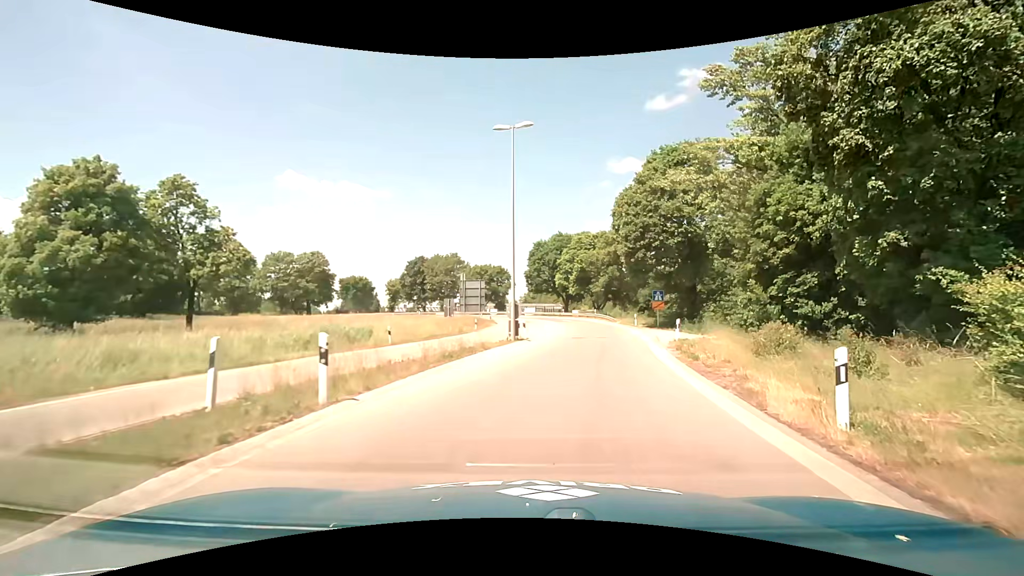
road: motorway_link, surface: asphalt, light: Day
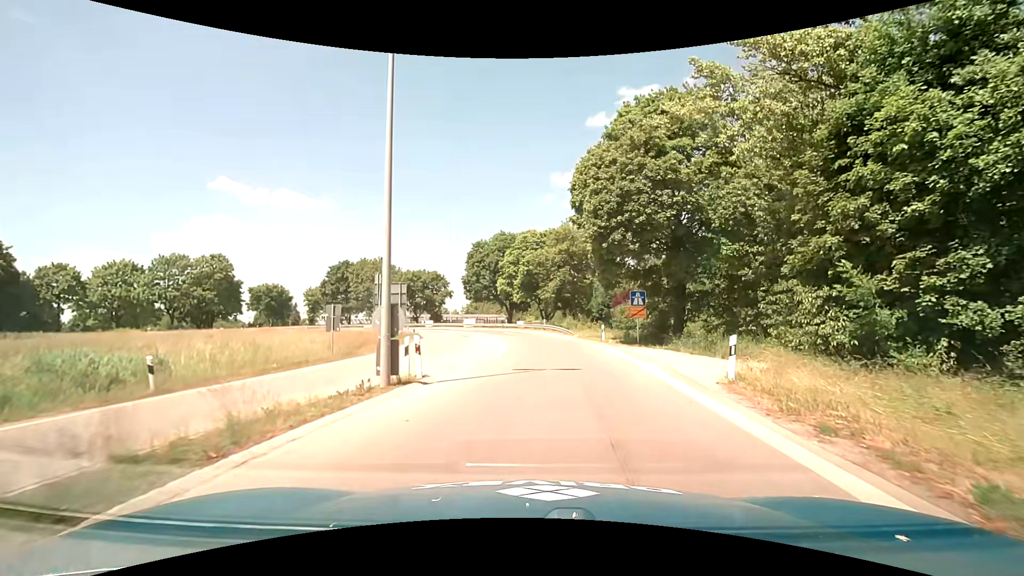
(+0.9, +12.8) m; +6°
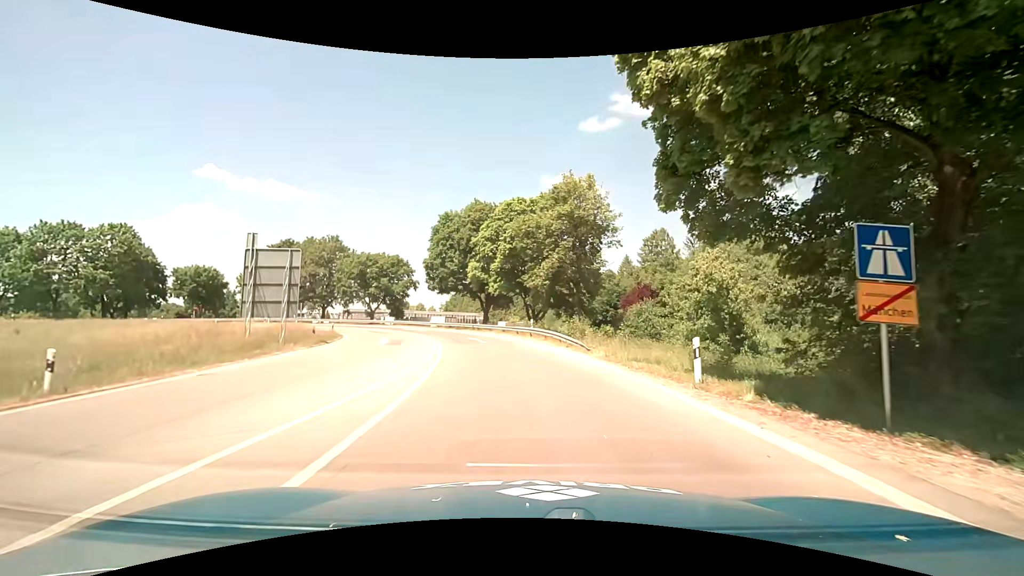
(+0.5, +20.3) m; +2°
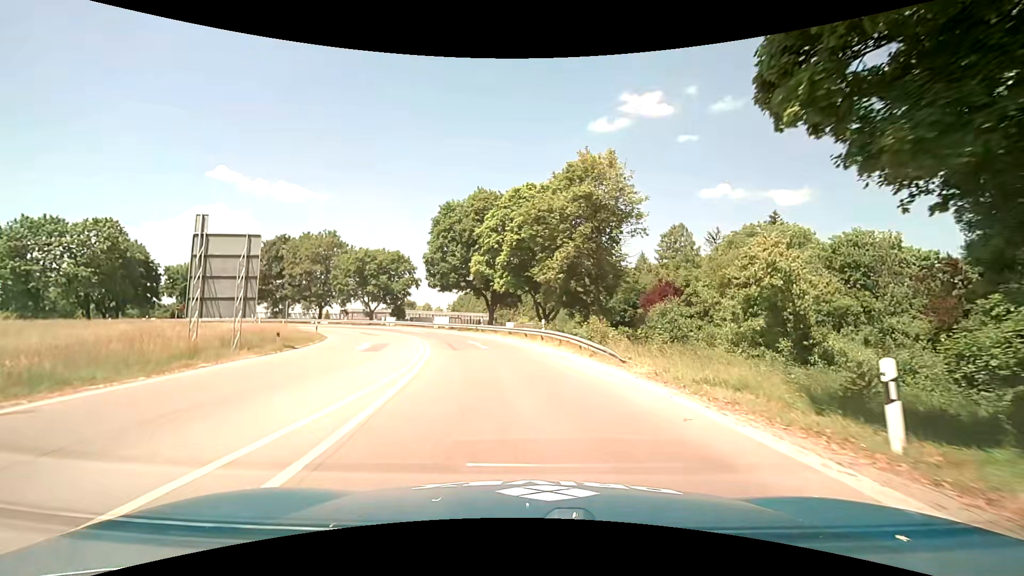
(0.0, +5.6) m; -1°
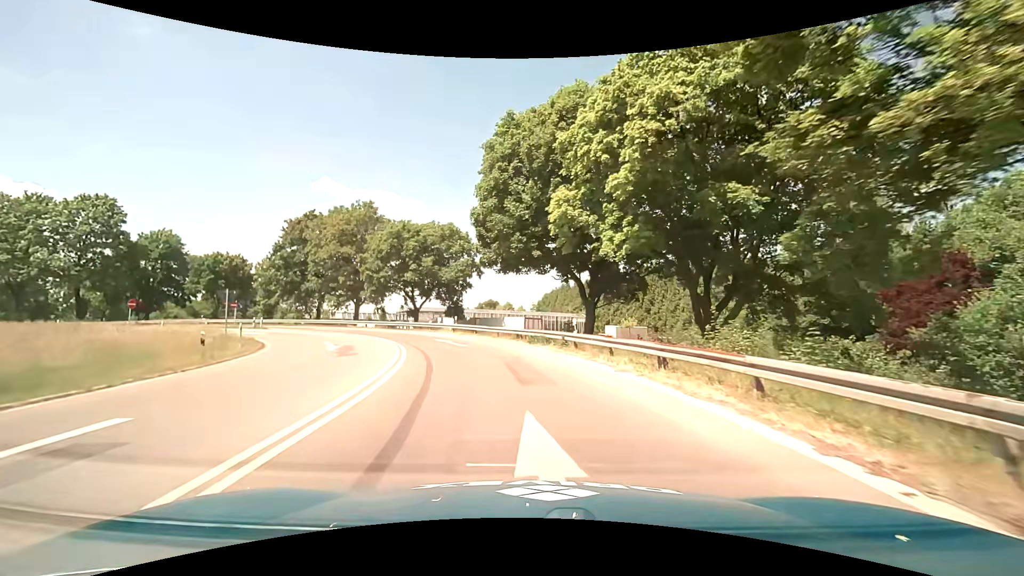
(-2.0, +24.1) m; -10°
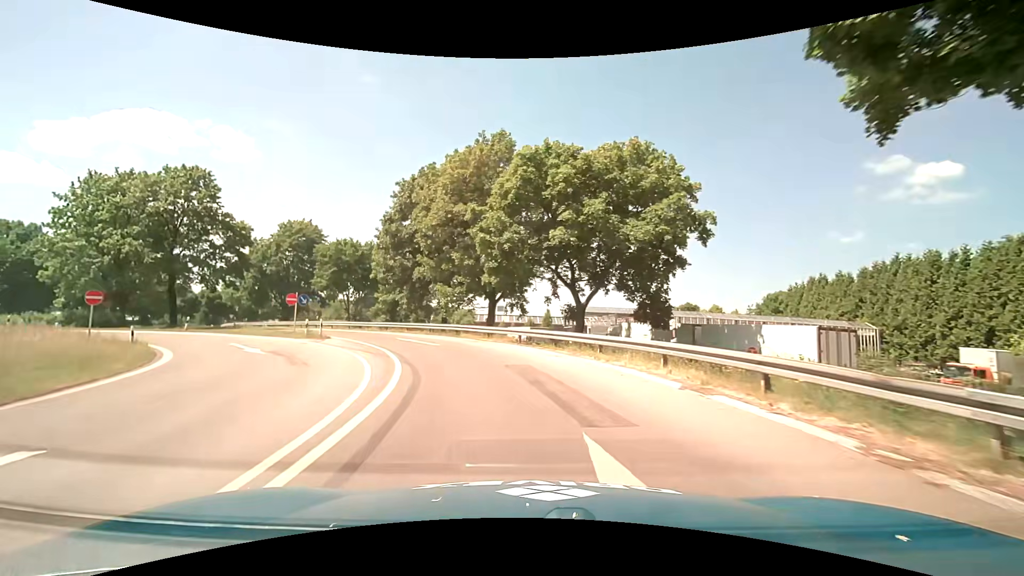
(-3.7, +25.5) m; -21°
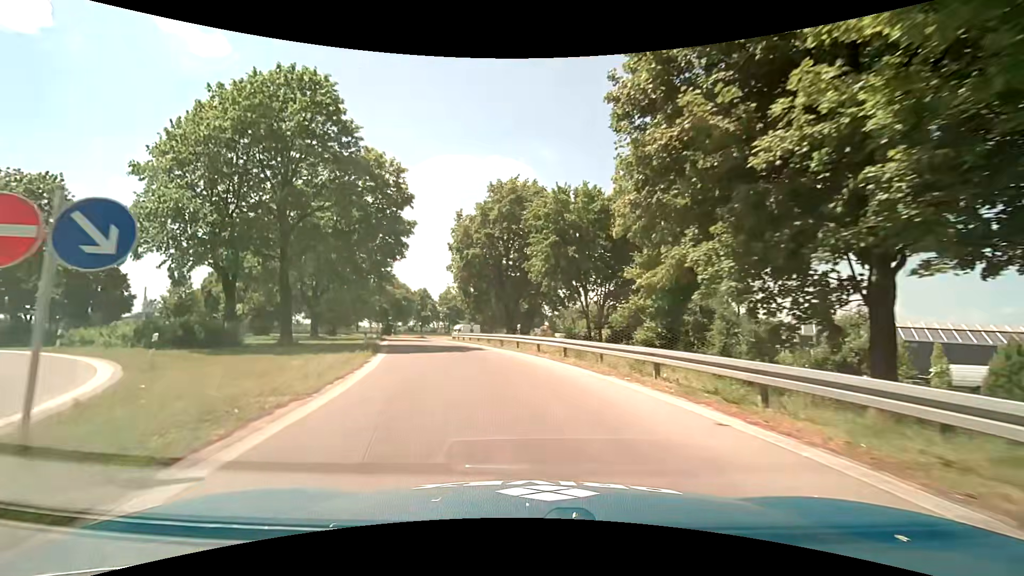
(-7.4, +30.1) m; -30°
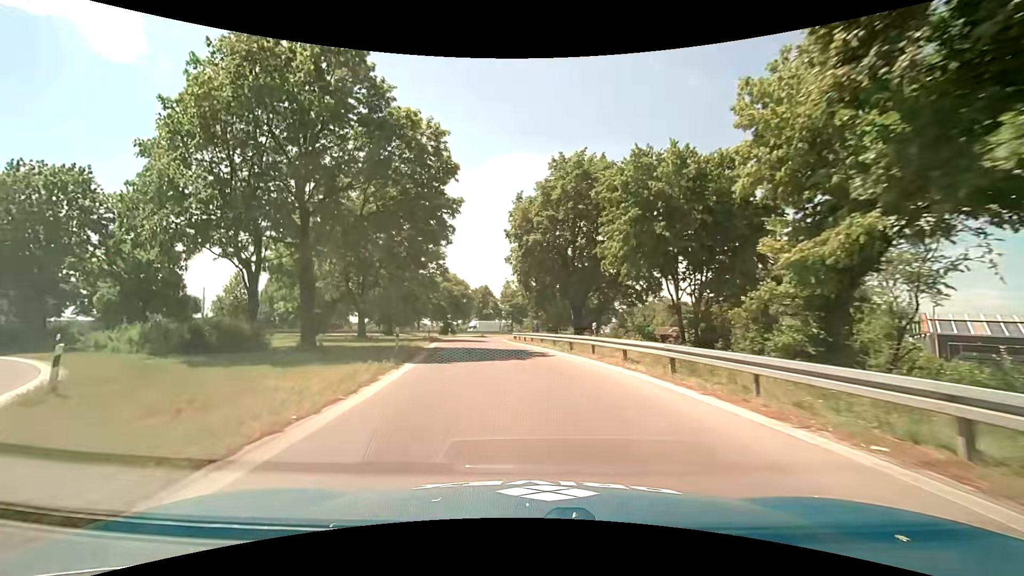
(-0.4, +6.3) m; -7°
(-1, +10) (-2, +20) (-3, +30) (-4, +40) (-6, +50) (-6, +60) (-6, +70) (-5, +80) (-2, +89) (+1, +99) m
